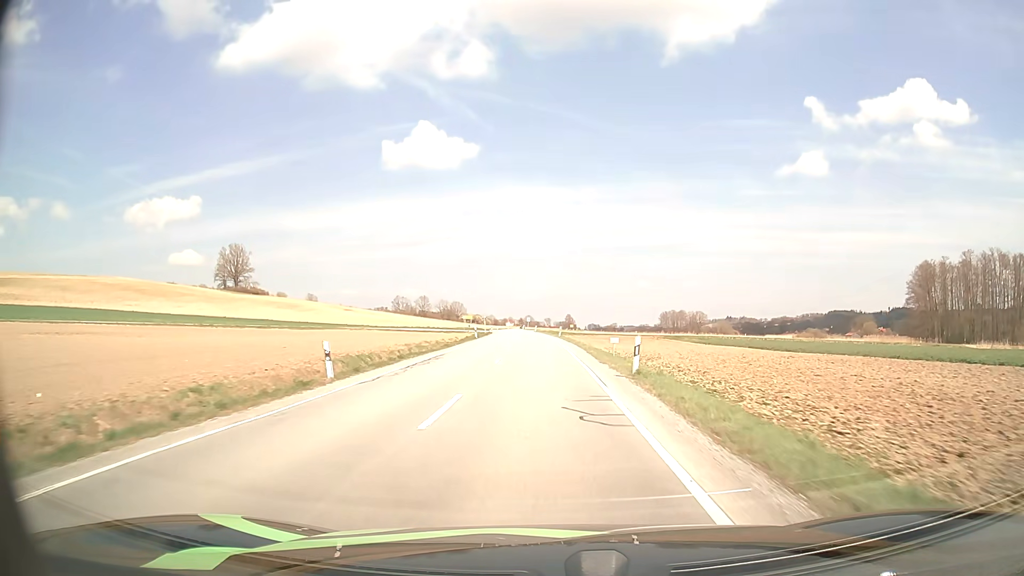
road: secondary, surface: asphalt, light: Day
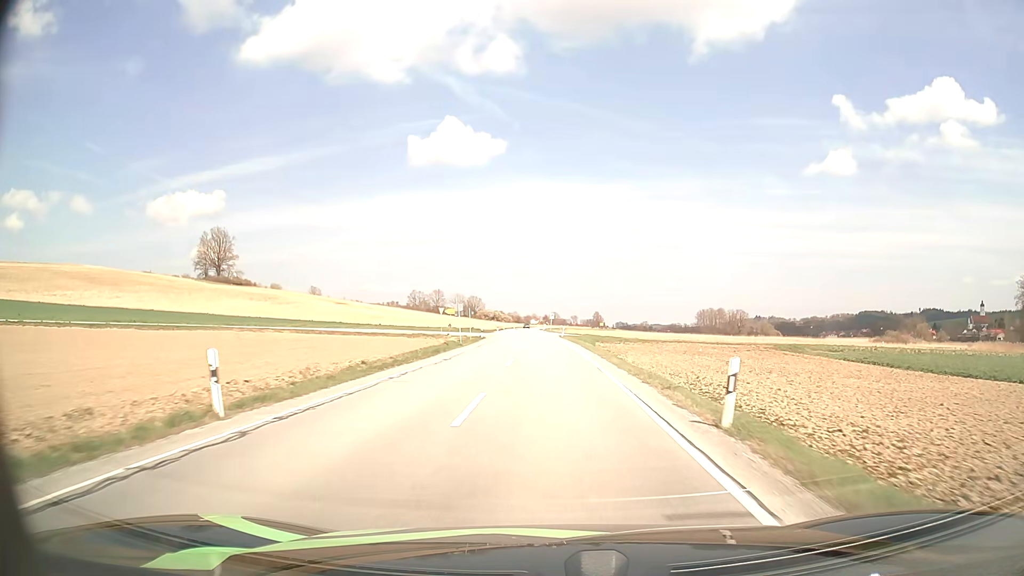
(-0.9, +48.0) m; -2°
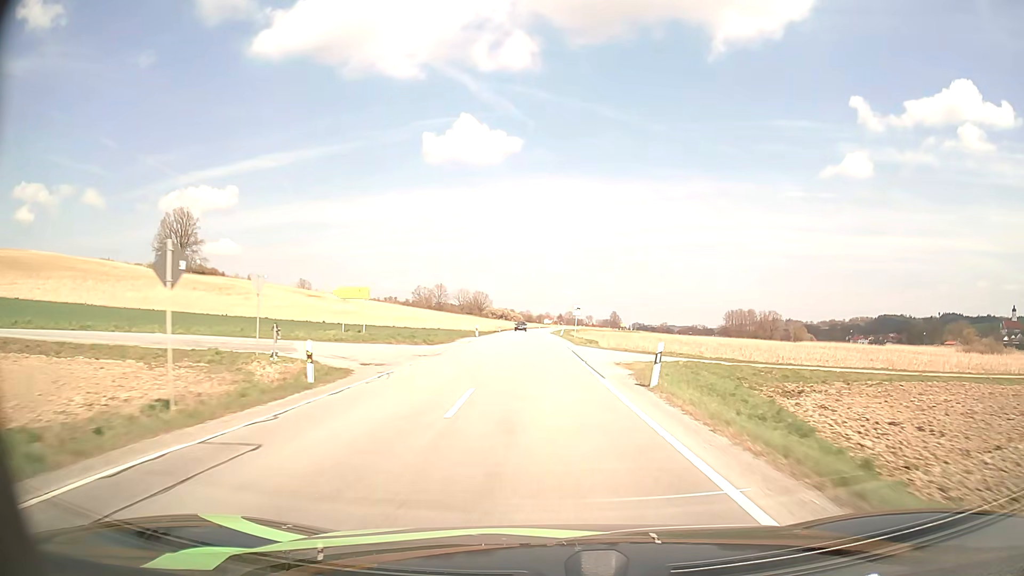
(-0.6, +47.0) m; -1°
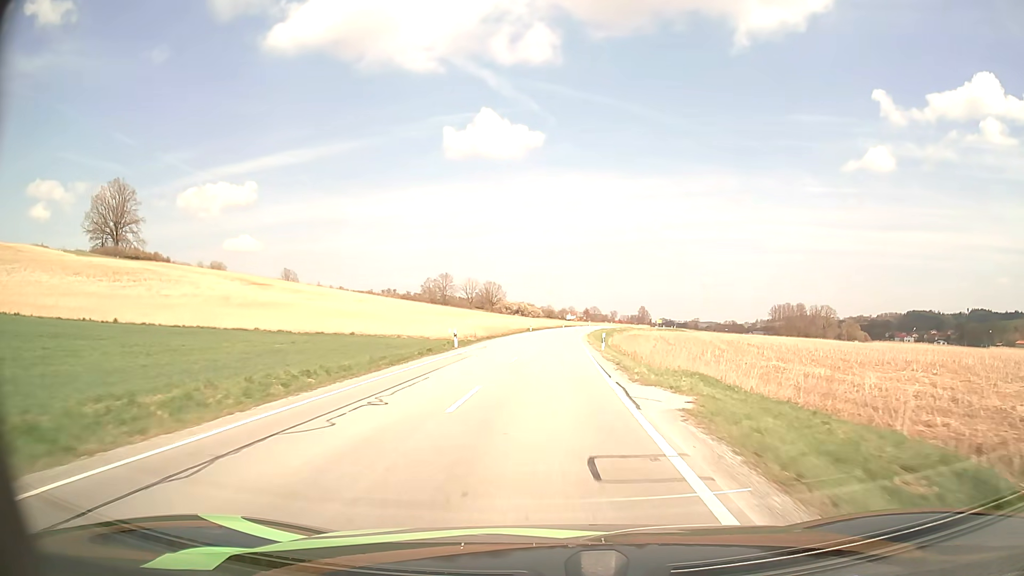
(-1.0, +59.4) m; -2°
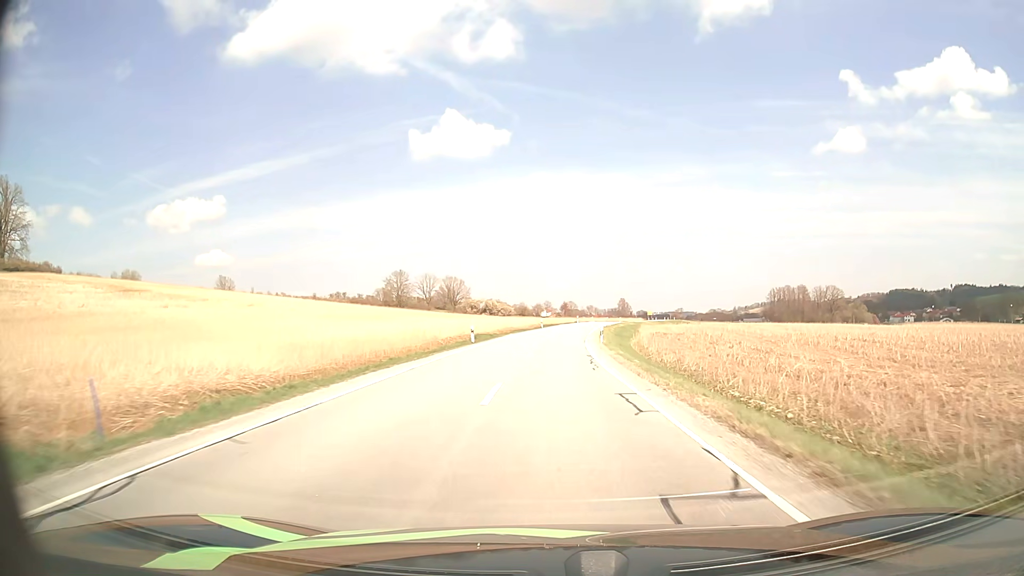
(+0.7, +47.2) m; +2°
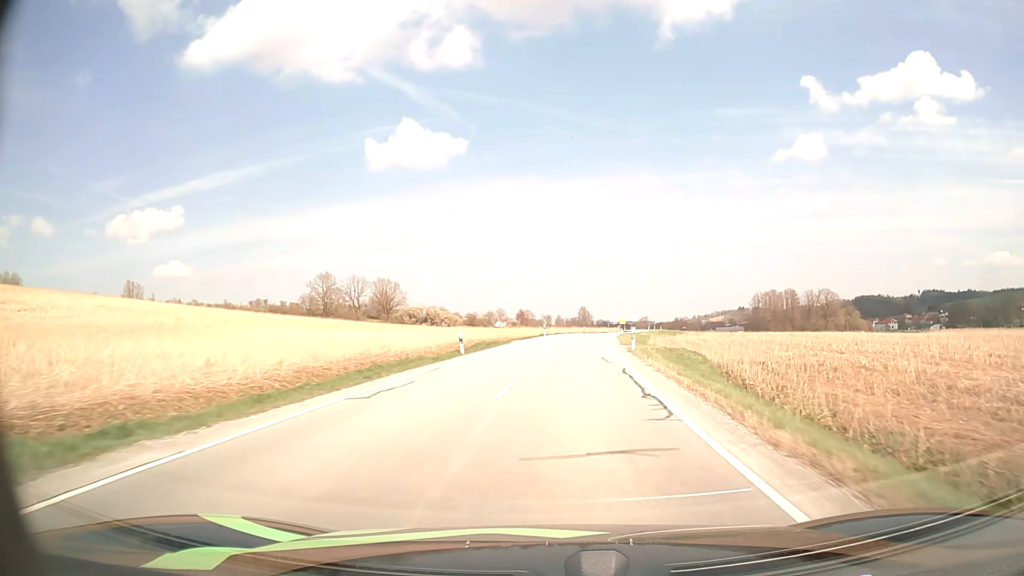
(+0.9, +47.3) m; +3°
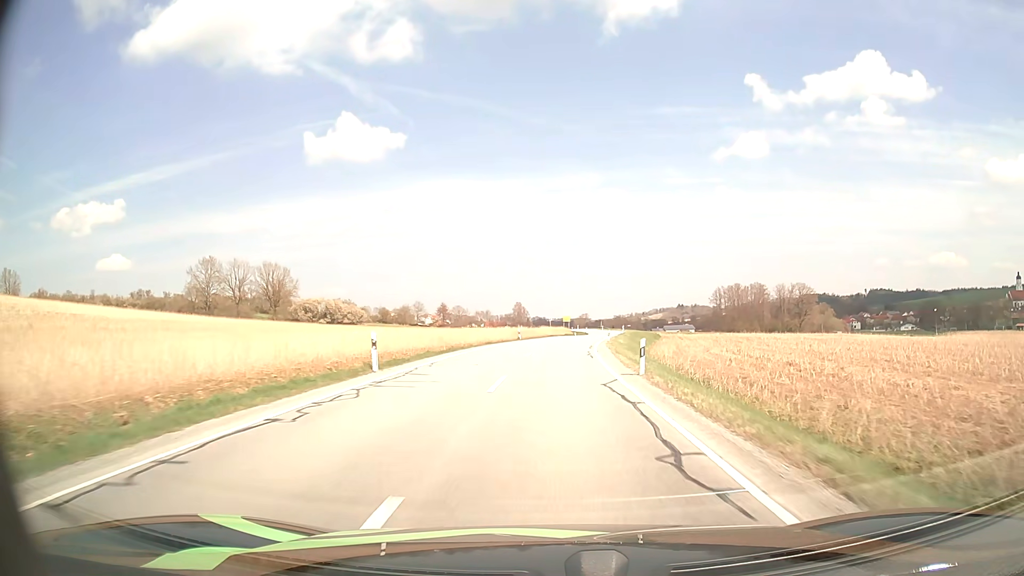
(+2.5, +46.1) m; +6°
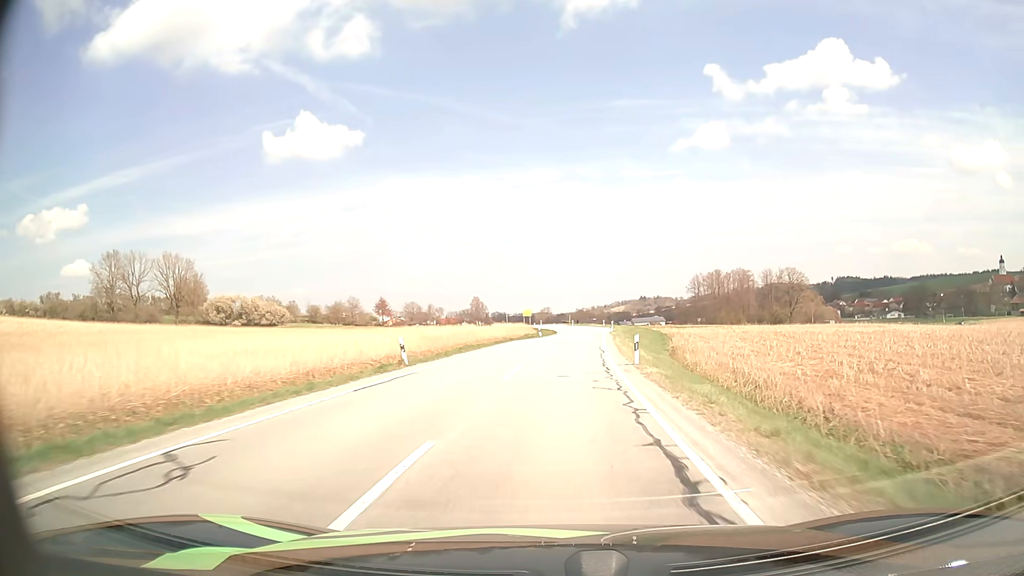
(+0.9, +32.9) m; +3°
(0, +10) (0, +20) (+1, +30) (+2, +40) (+3, +50) (+4, +60) (+4, +70) (+5, +80) (+5, +90) (+5, +100) m
